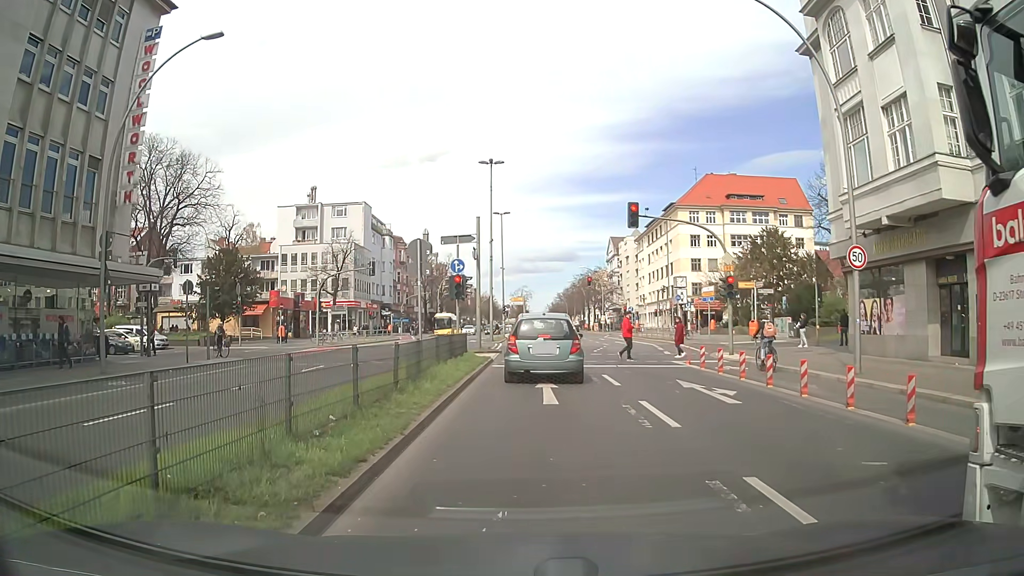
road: primary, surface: asphalt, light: Day
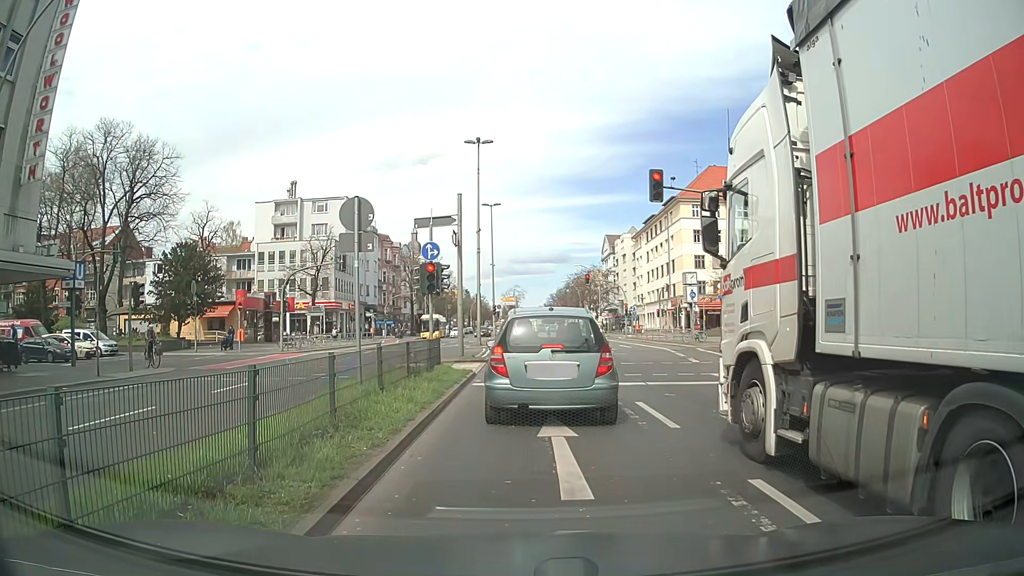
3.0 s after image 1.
(0.0, +5.9) m; +1°
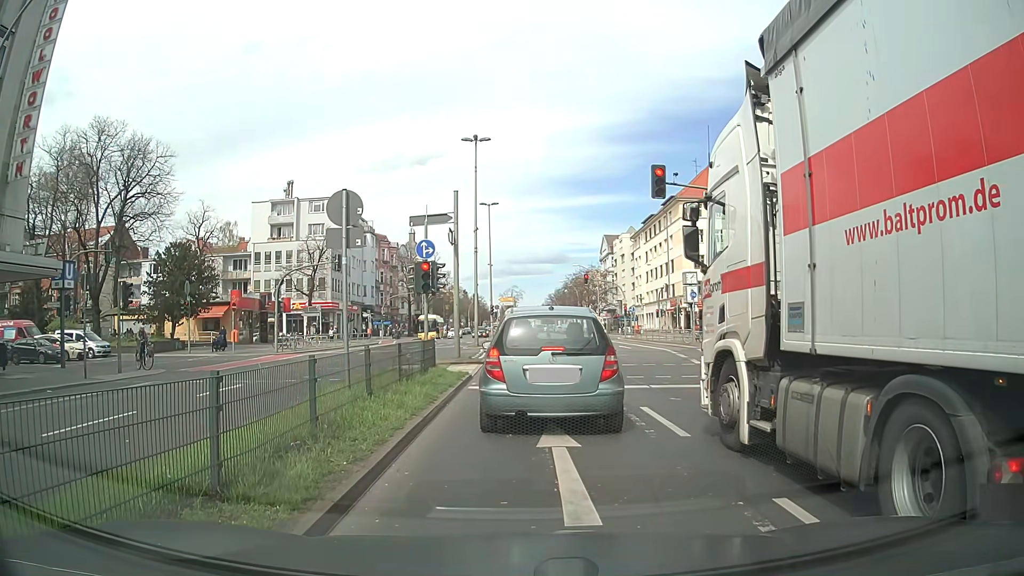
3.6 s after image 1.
(0.0, +0.7) m; 0°
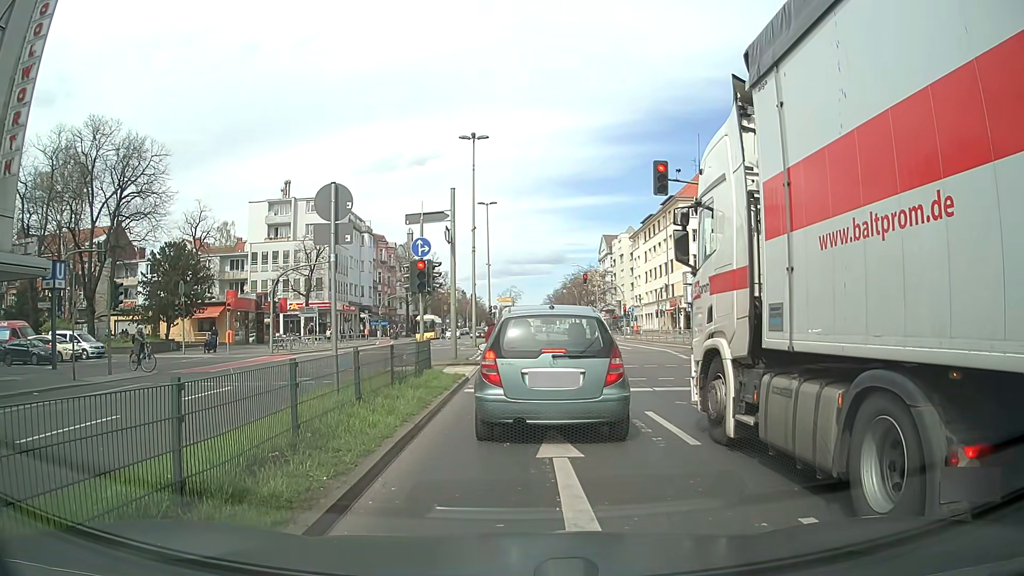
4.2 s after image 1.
(0.0, +0.6) m; 0°
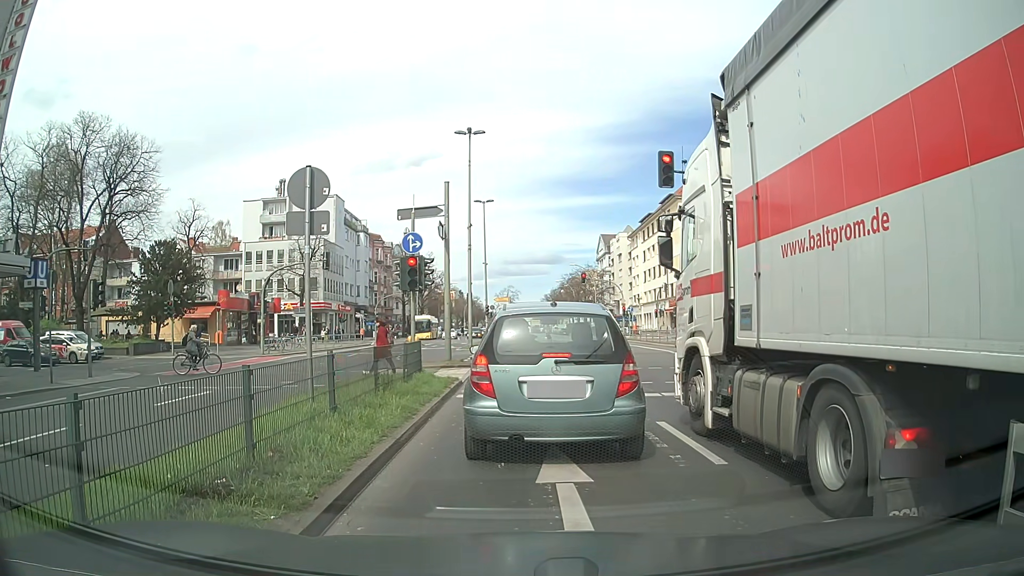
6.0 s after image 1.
(0.0, +1.1) m; 0°
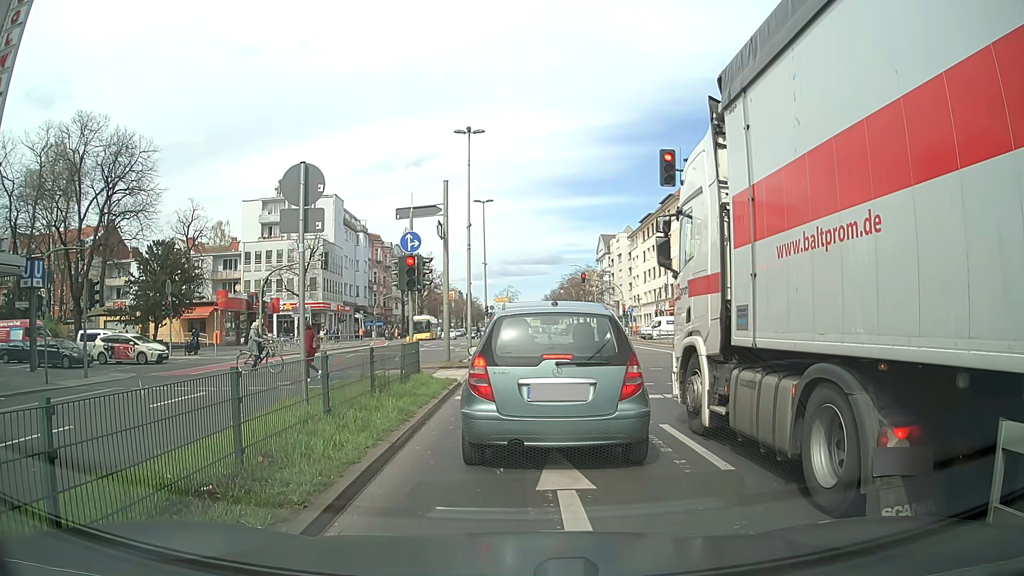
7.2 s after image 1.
(0.0, +0.3) m; 0°
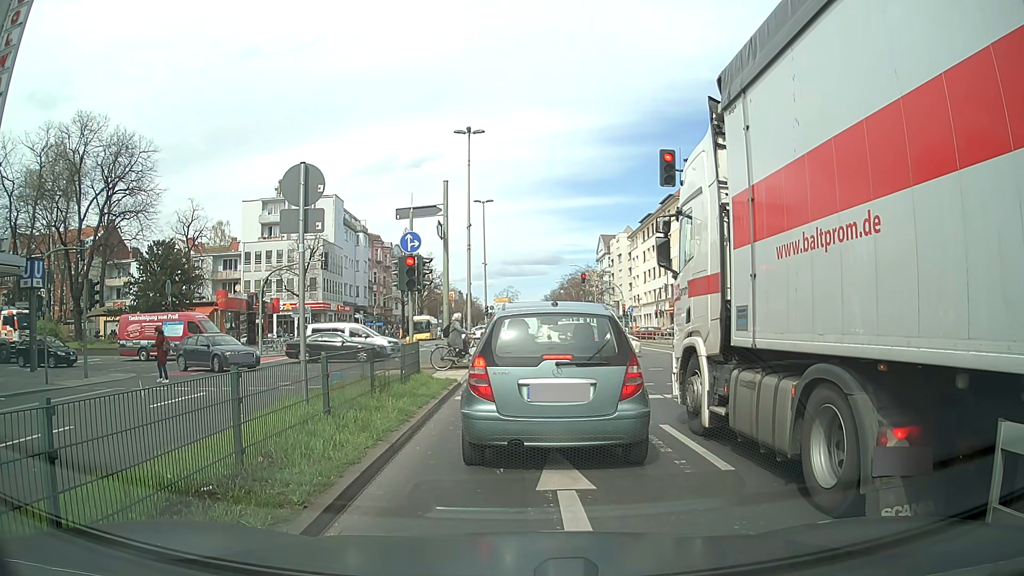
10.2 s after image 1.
(0.0, +0.1) m; 0°
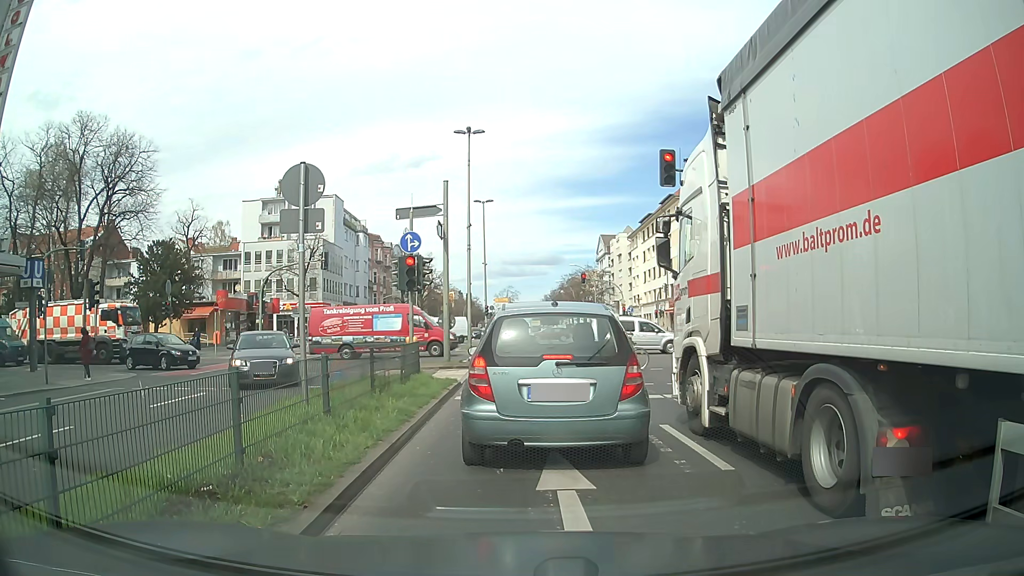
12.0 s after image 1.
(0.0, 0.0) m; 0°
